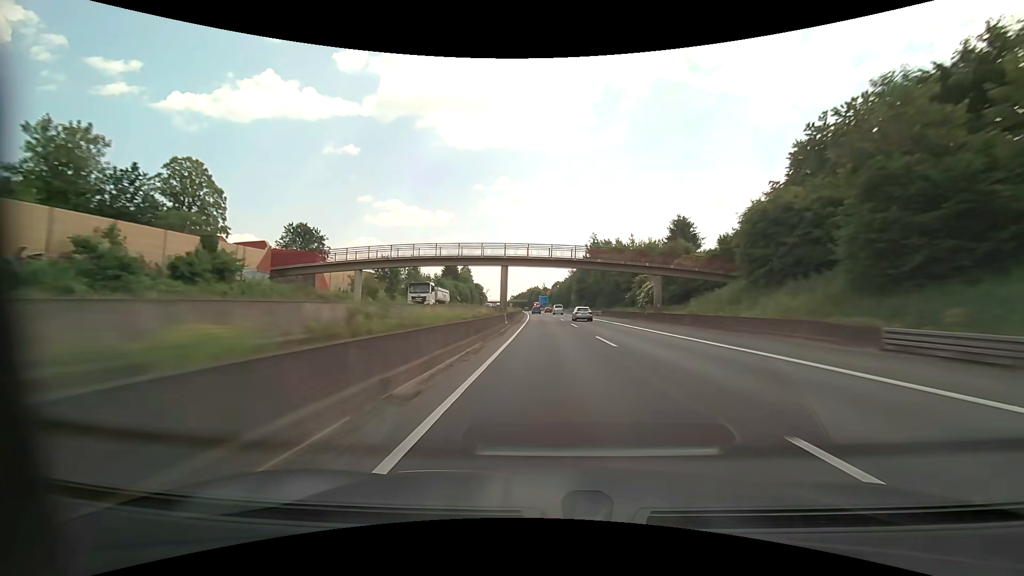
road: motorway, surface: asphalt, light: Day
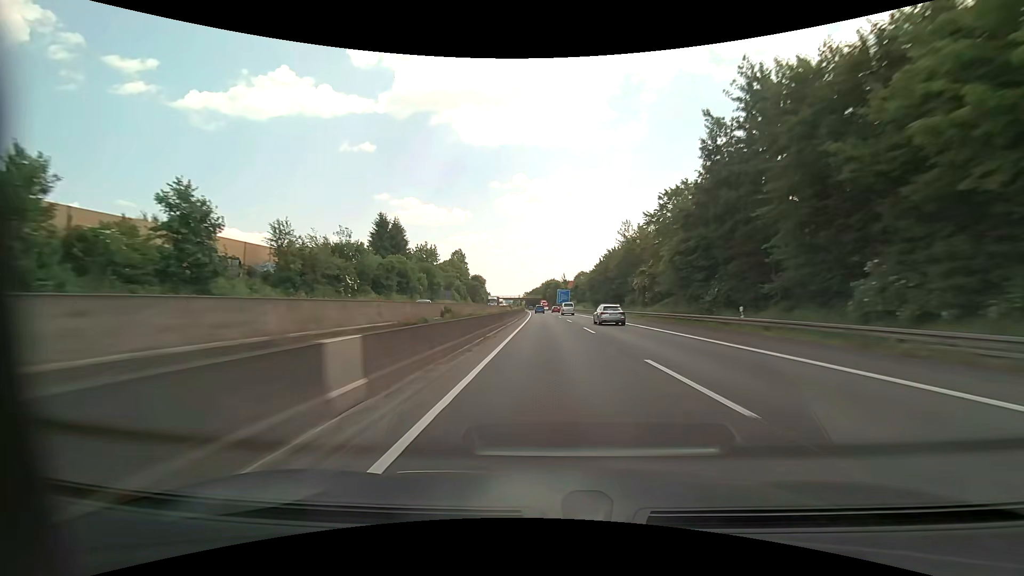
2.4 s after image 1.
(-1.3, +82.9) m; -2°
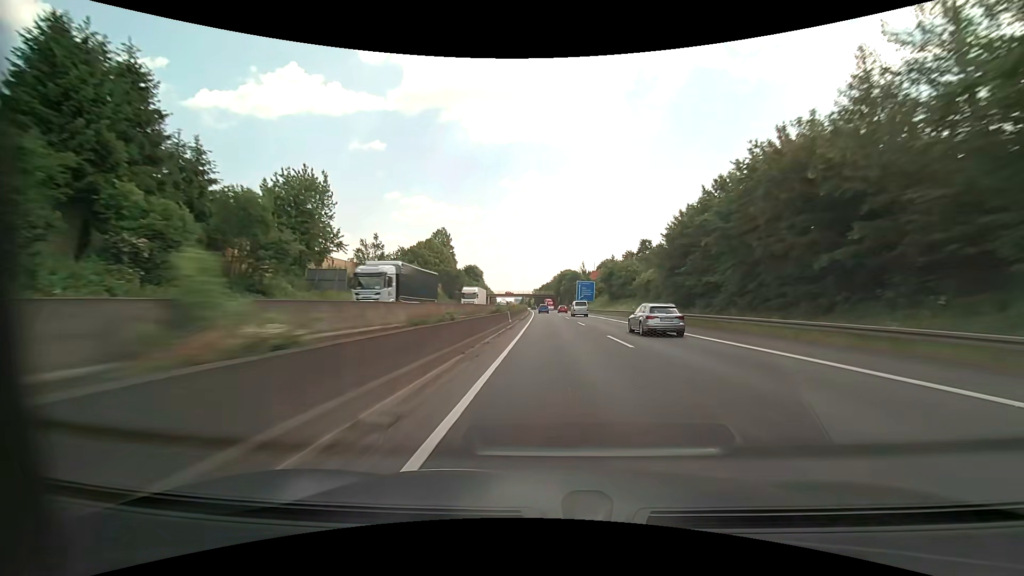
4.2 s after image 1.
(-0.9, +62.2) m; -1°
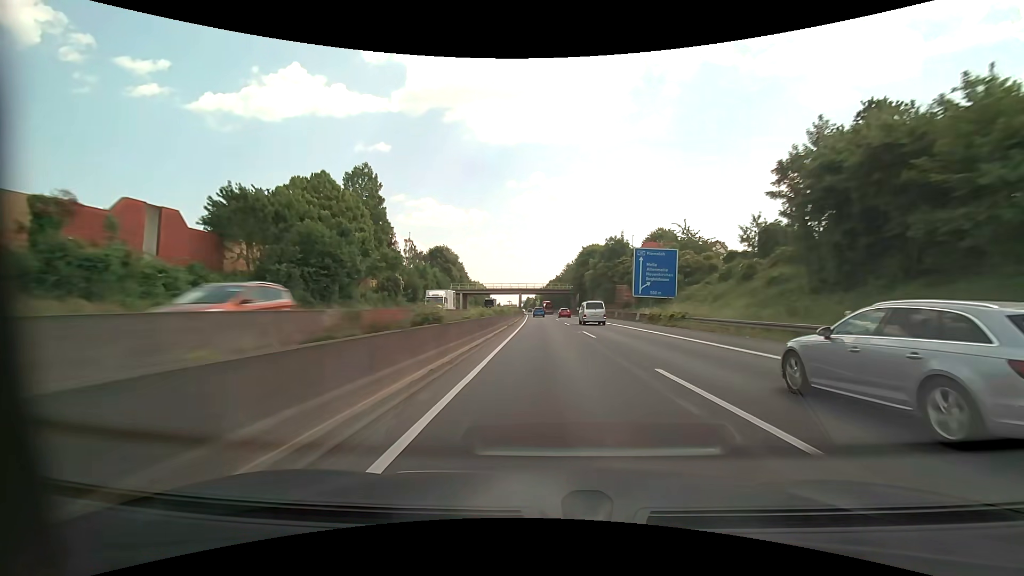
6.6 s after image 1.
(-0.5, +82.9) m; -1°
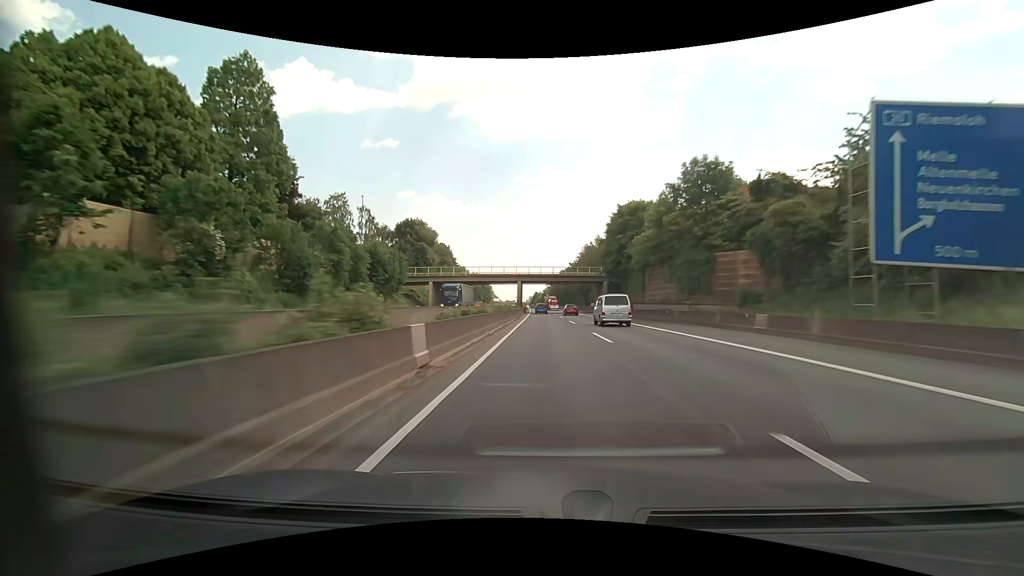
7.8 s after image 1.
(-0.4, +41.4) m; -1°
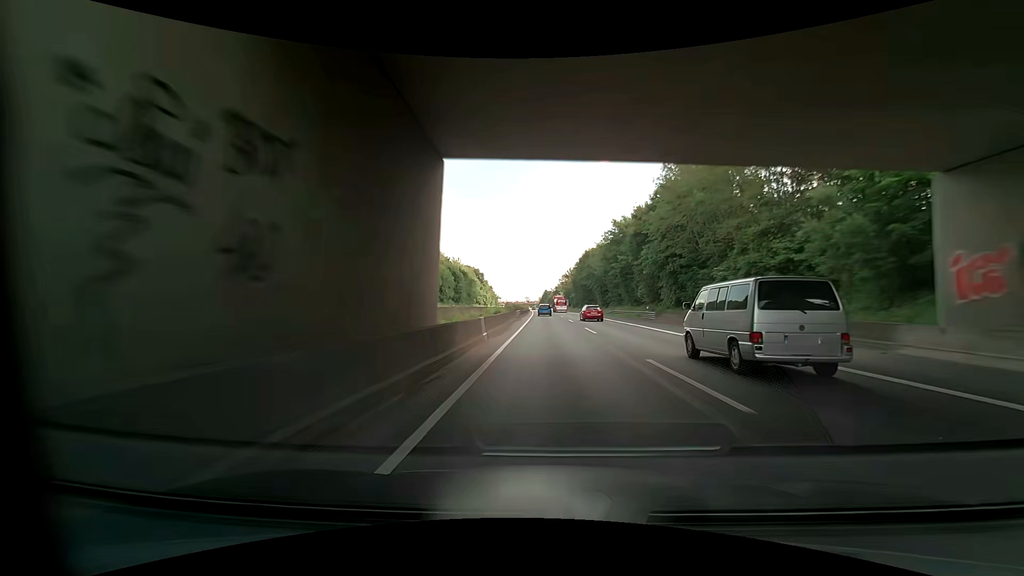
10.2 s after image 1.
(-1.3, +82.7) m; -1°
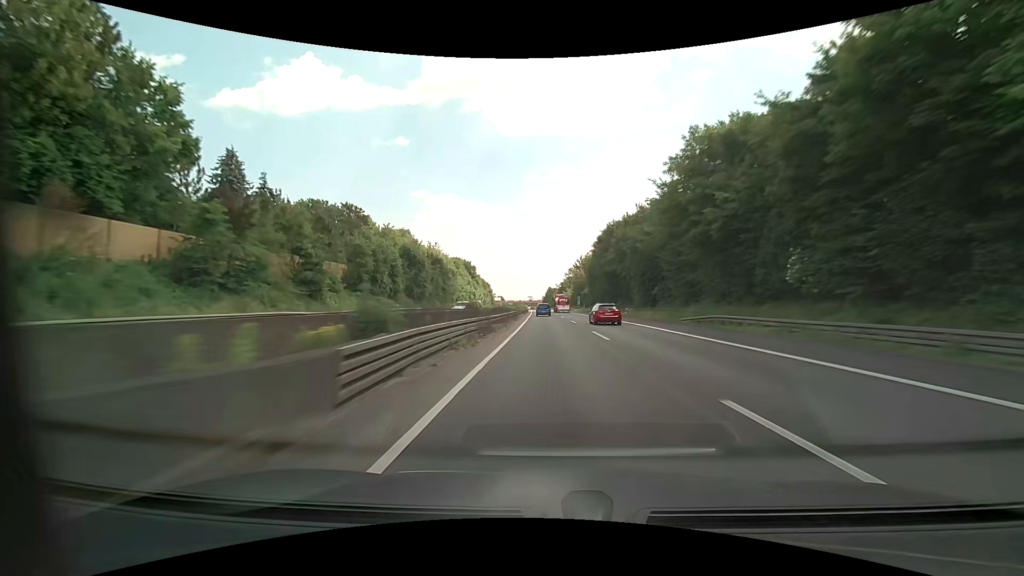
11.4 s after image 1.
(-0.1, +41.3) m; 0°
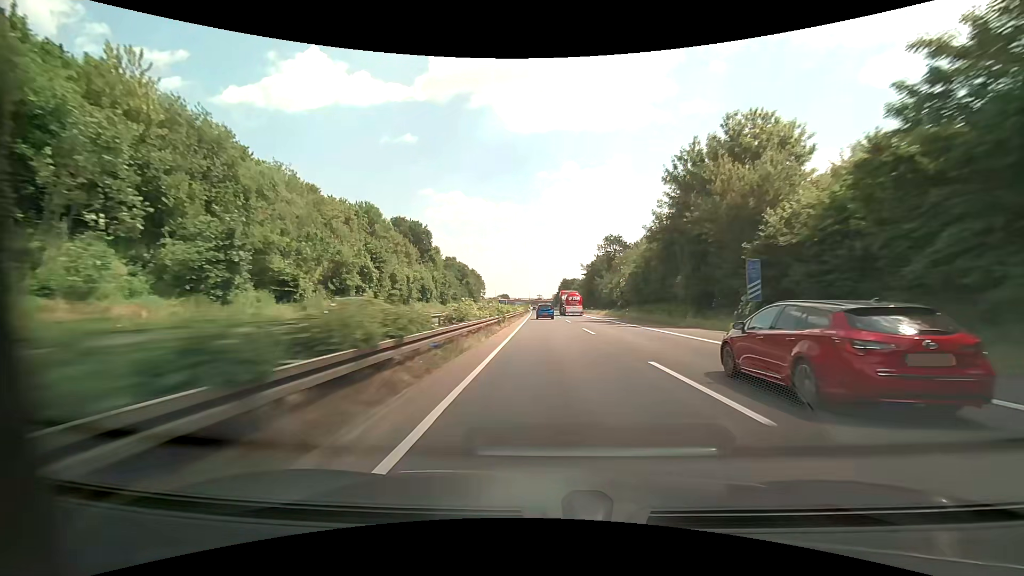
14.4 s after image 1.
(-1.1, +102.9) m; -1°
(0, +10) (0, +20) (0, +30) (0, +40) (0, +50) (-1, +60) (-1, +70) (-1, +80) (-1, +90) (-1, +100) m
